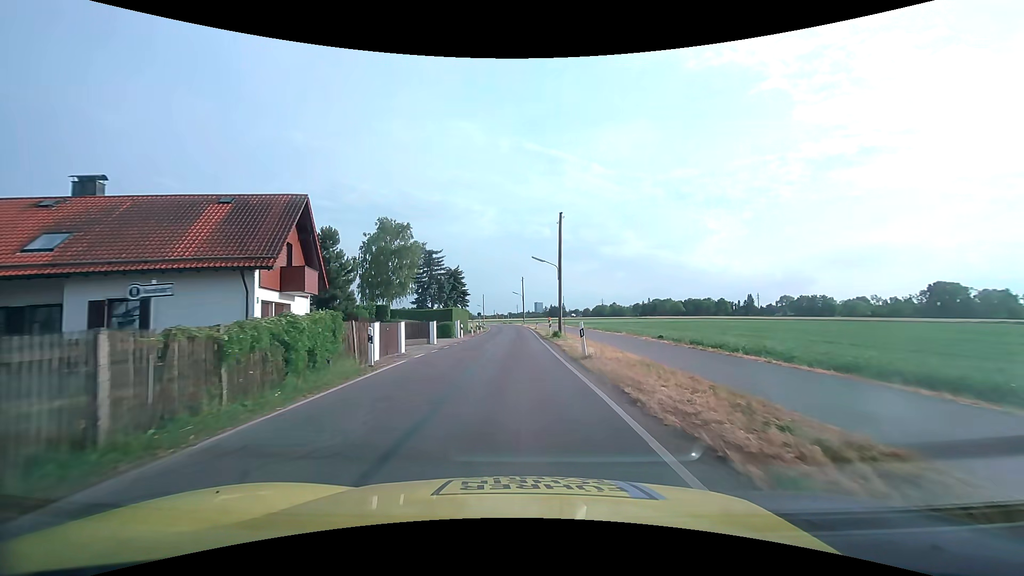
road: tertiary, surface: asphalt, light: Day
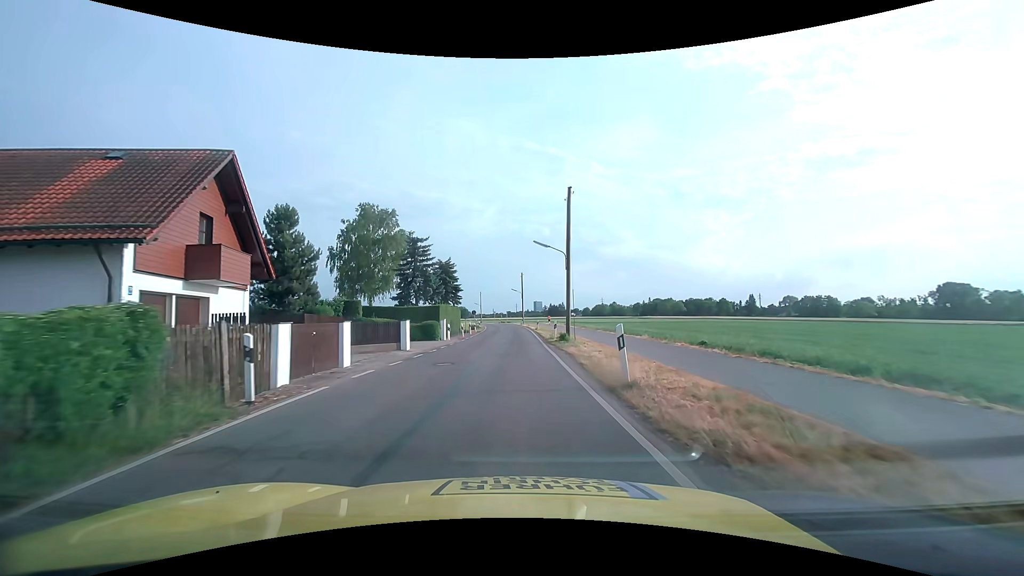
(0.0, +6.6) m; 0°
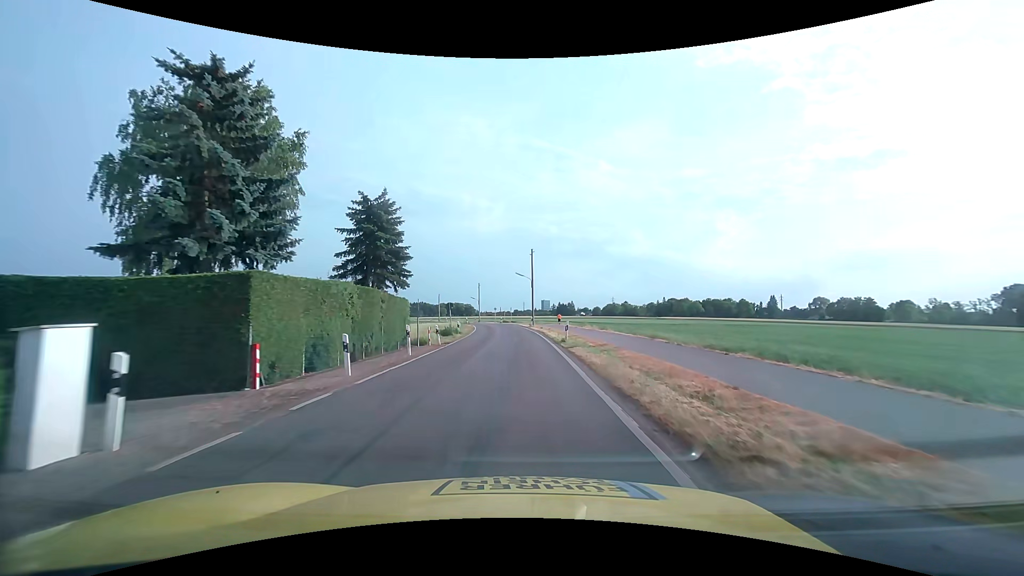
(-0.2, +28.0) m; -1°
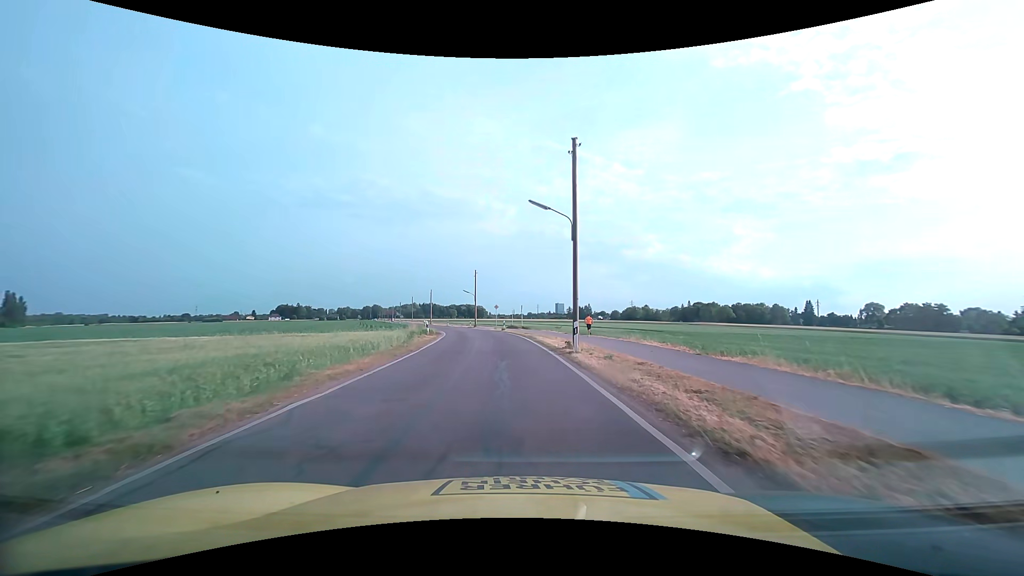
(-0.4, +35.5) m; -2°
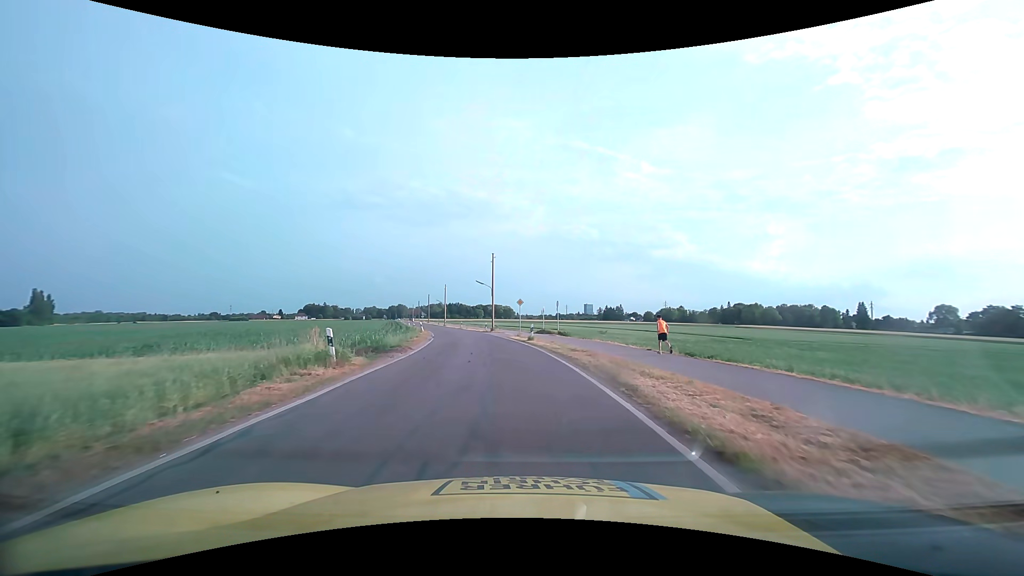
(-0.7, +20.5) m; -3°
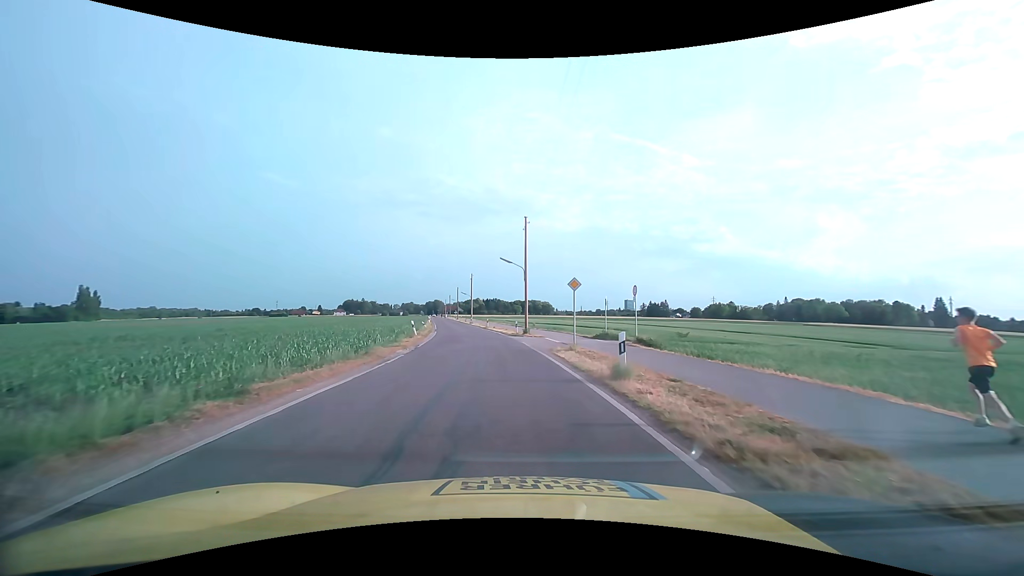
(-0.6, +18.7) m; -4°
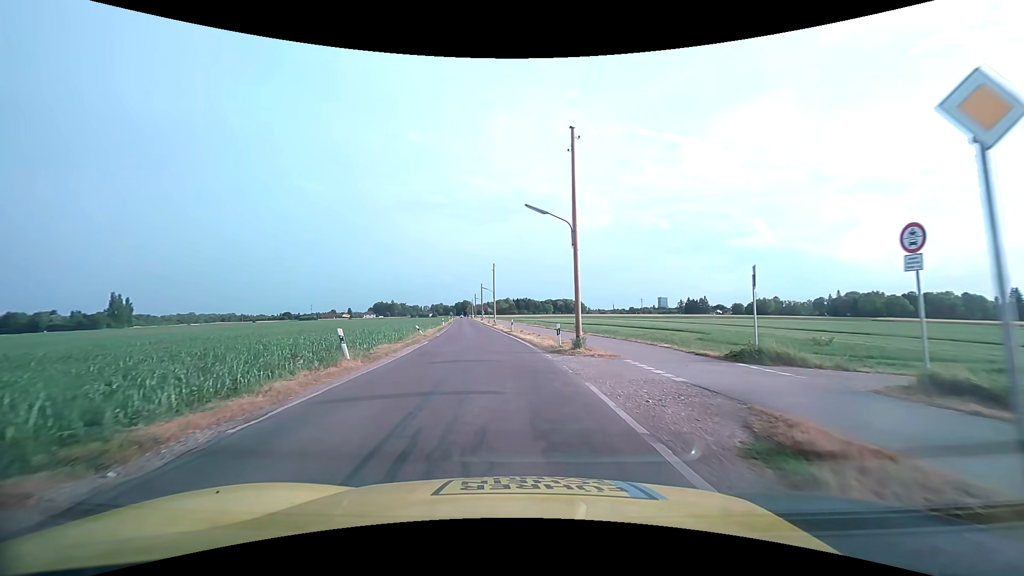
(-0.6, +17.3) m; -3°
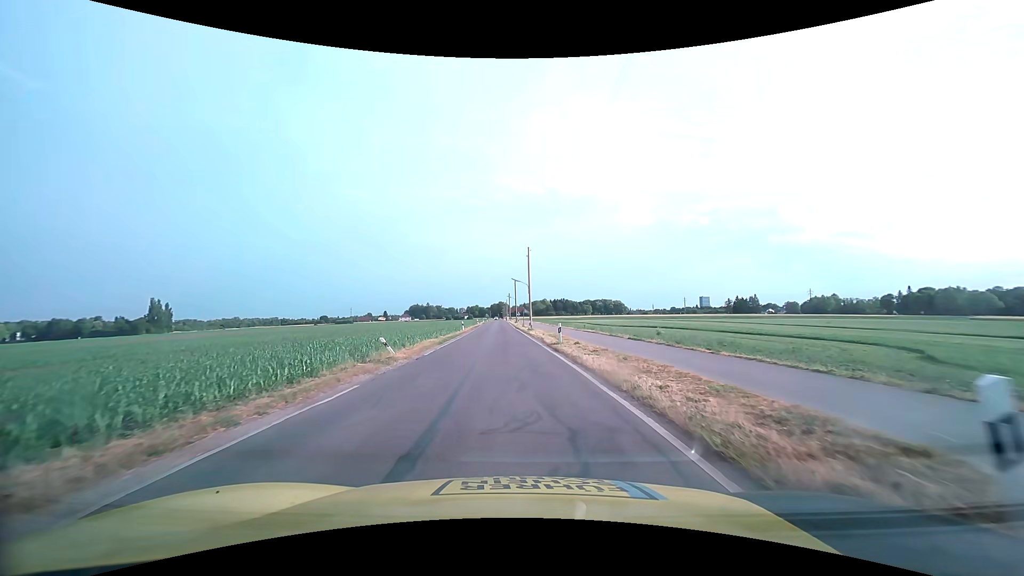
(-0.9, +18.0) m; -4°
